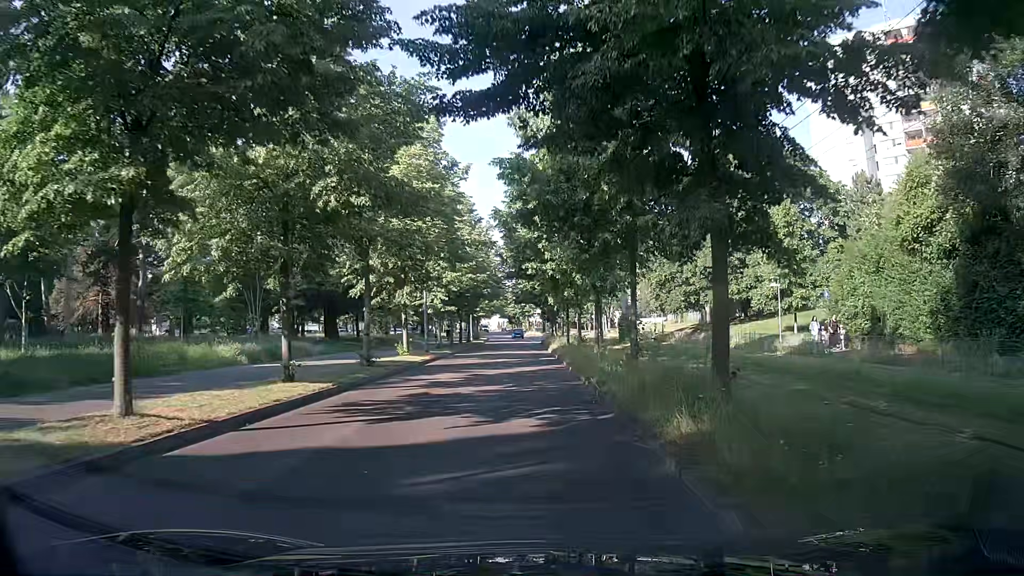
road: residential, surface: asphalt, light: Day
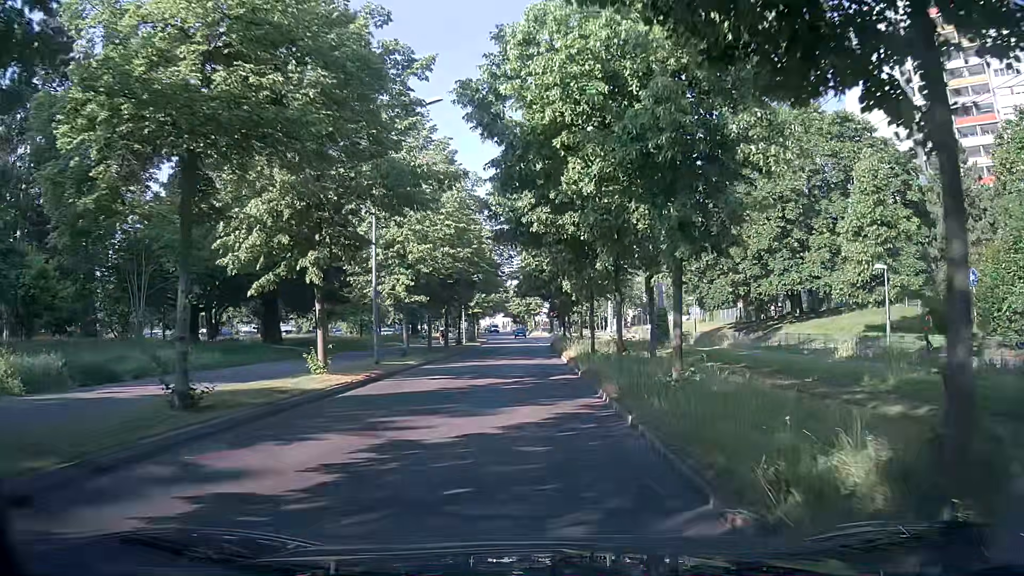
(+0.1, +12.6) m; +1°
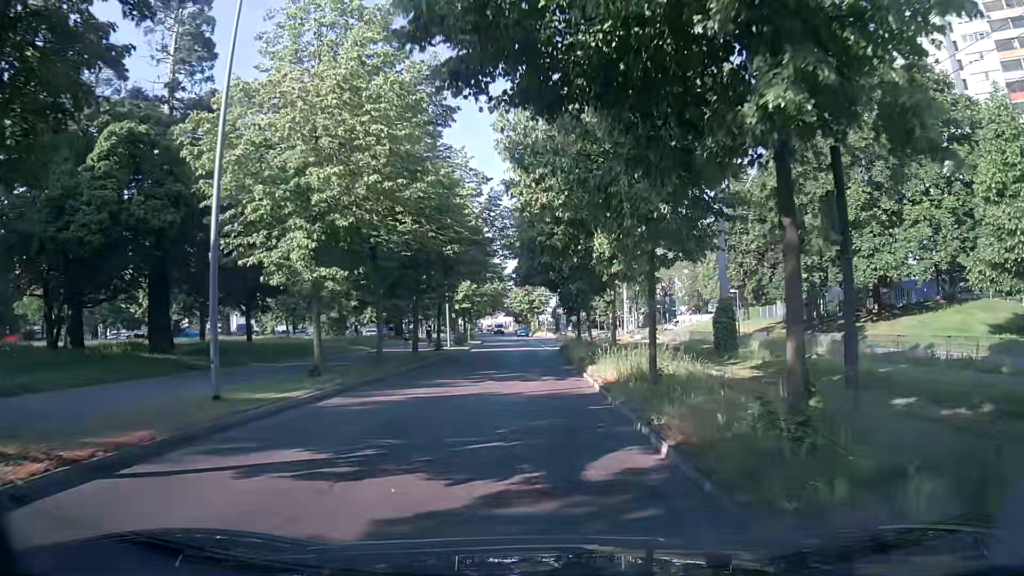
(-0.1, +12.3) m; +1°
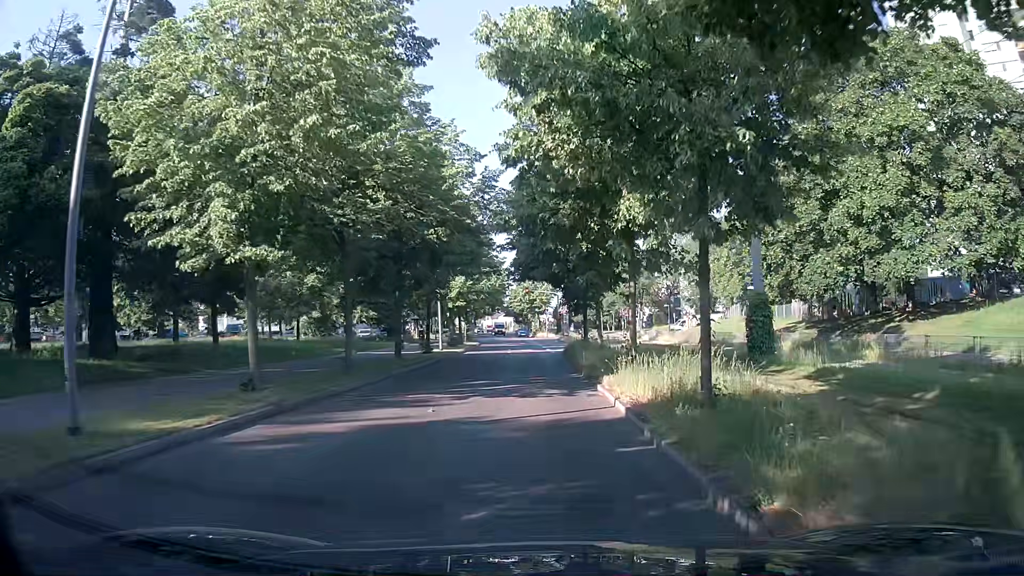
(-0.1, +4.1) m; -2°
